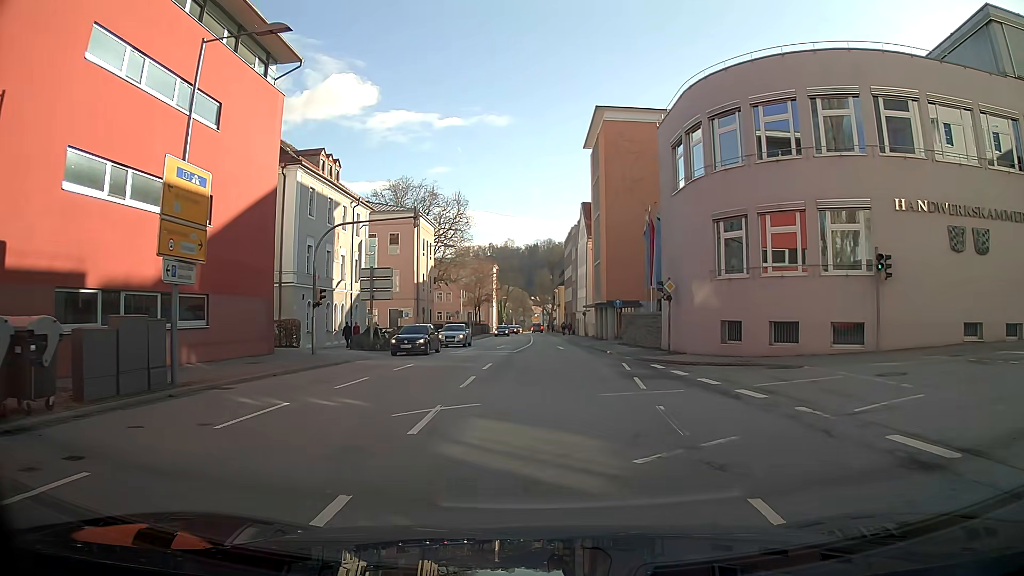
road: primary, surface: asphalt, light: Day
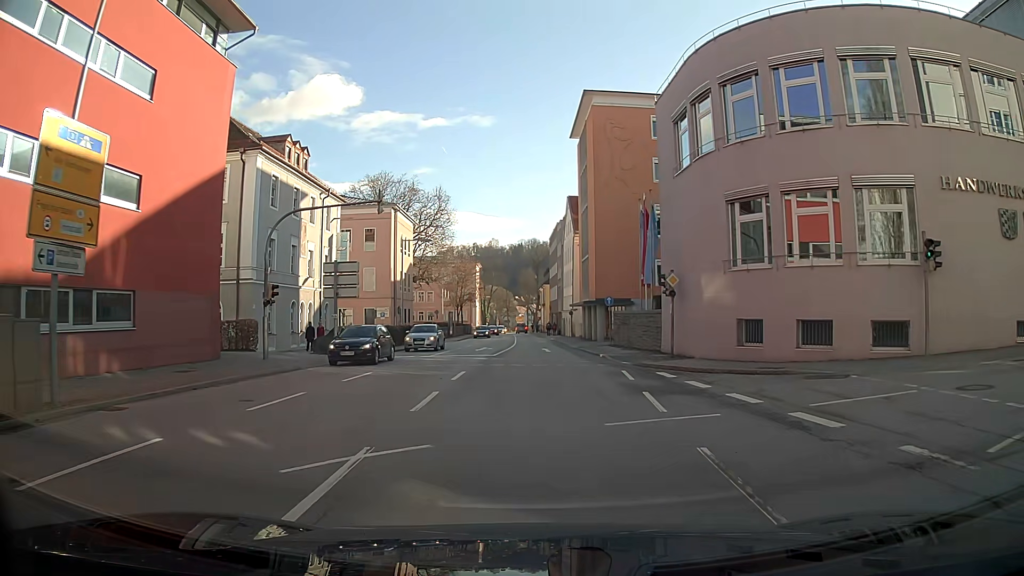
(0.0, +4.1) m; +1°
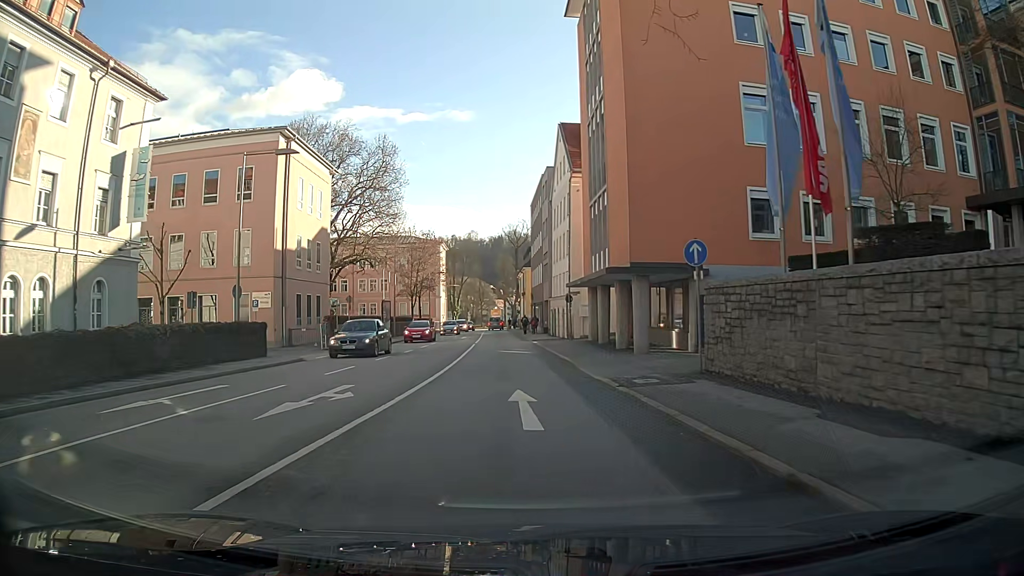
(+0.3, +26.5) m; +1°
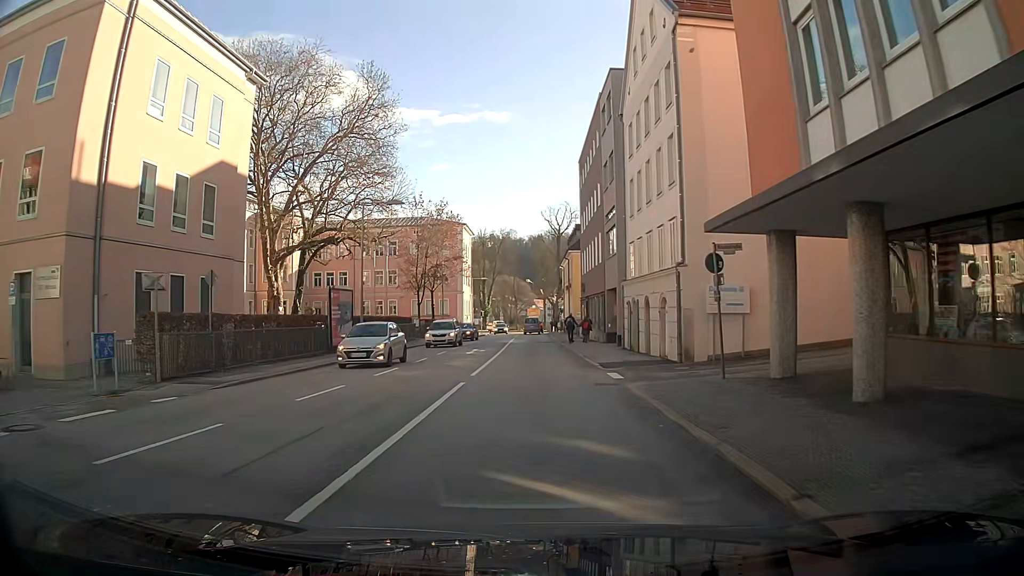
(-0.9, +23.1) m; -3°
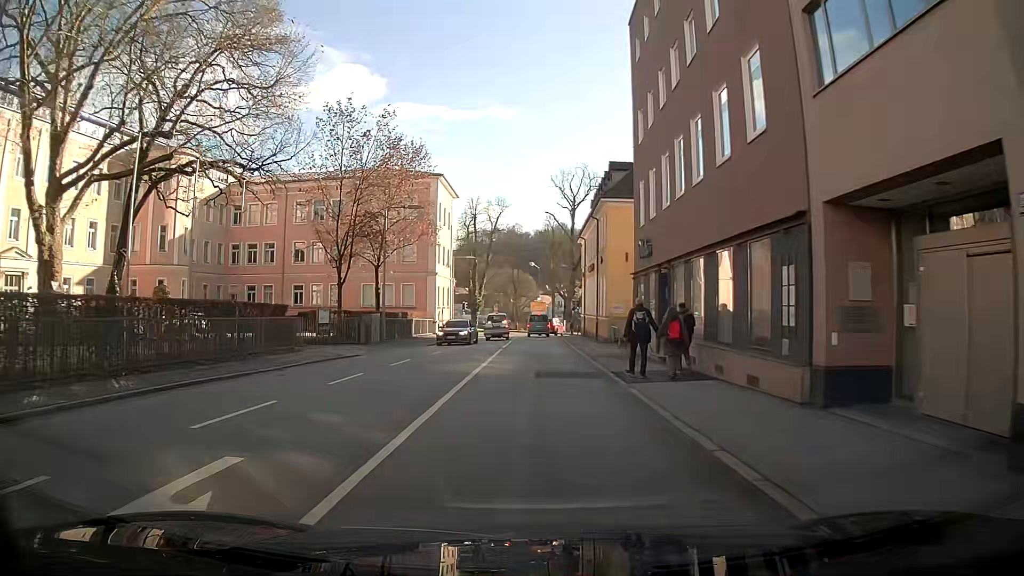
(+0.1, +28.2) m; 0°
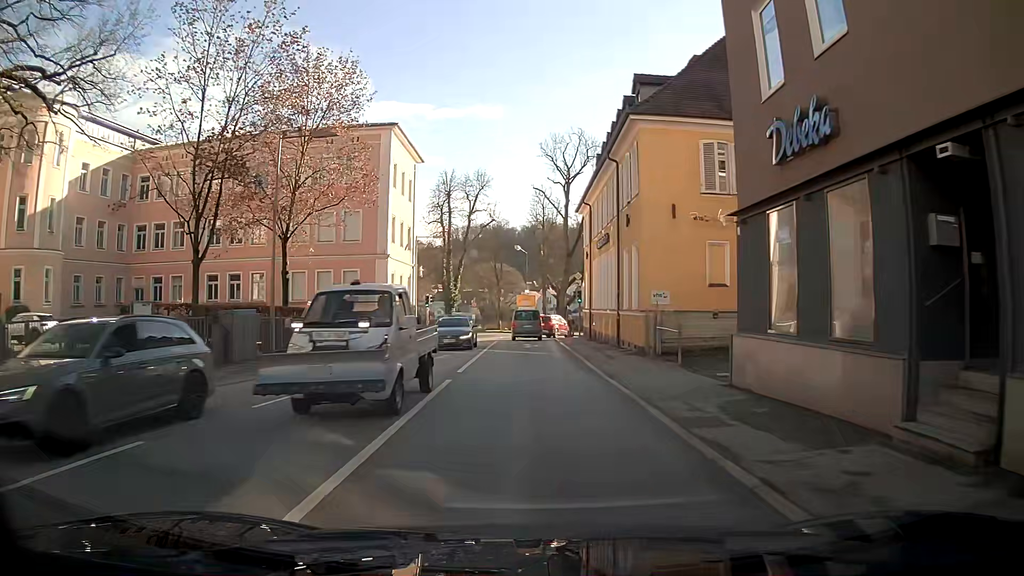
(+0.2, +15.8) m; +3°
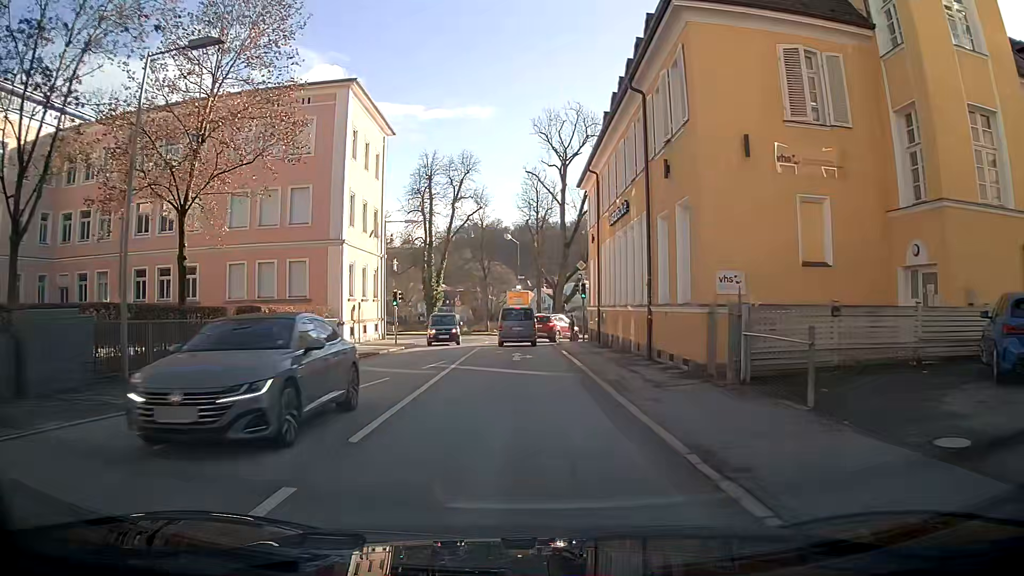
(-0.1, +9.1) m; -1°
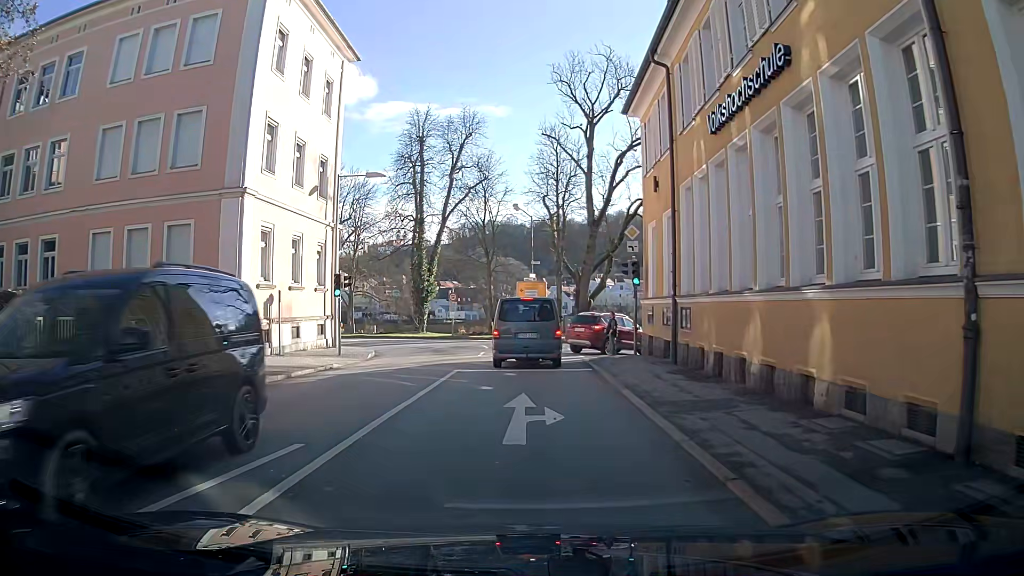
(-0.2, +14.2) m; -1°
(0, +10) (0, +20) (0, +30) (-3, +39) (-11, +45) (-20, +50) (-29, +54) (-38, +58) (-48, +61) (-57, +65) m
